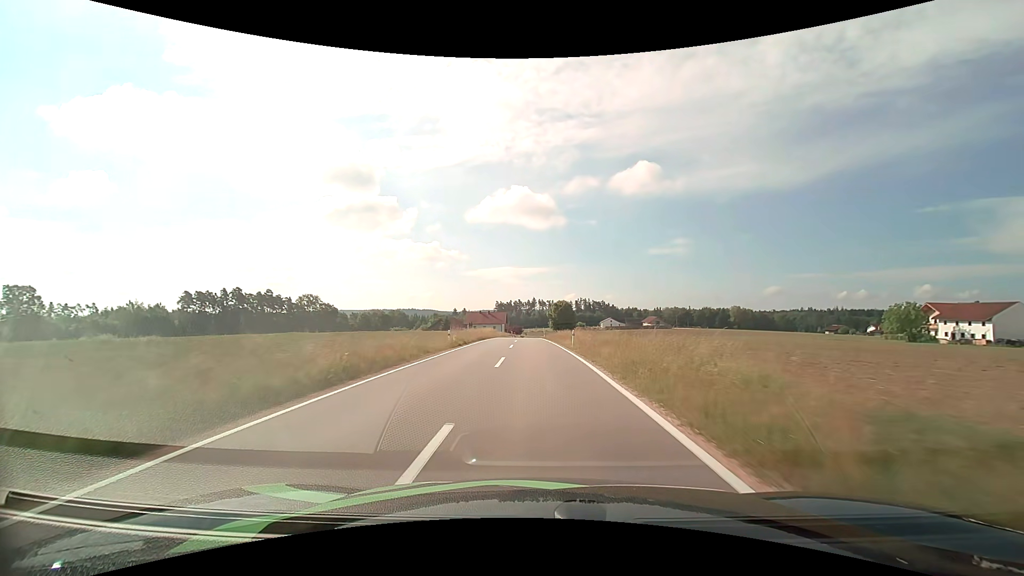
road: tertiary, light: Day
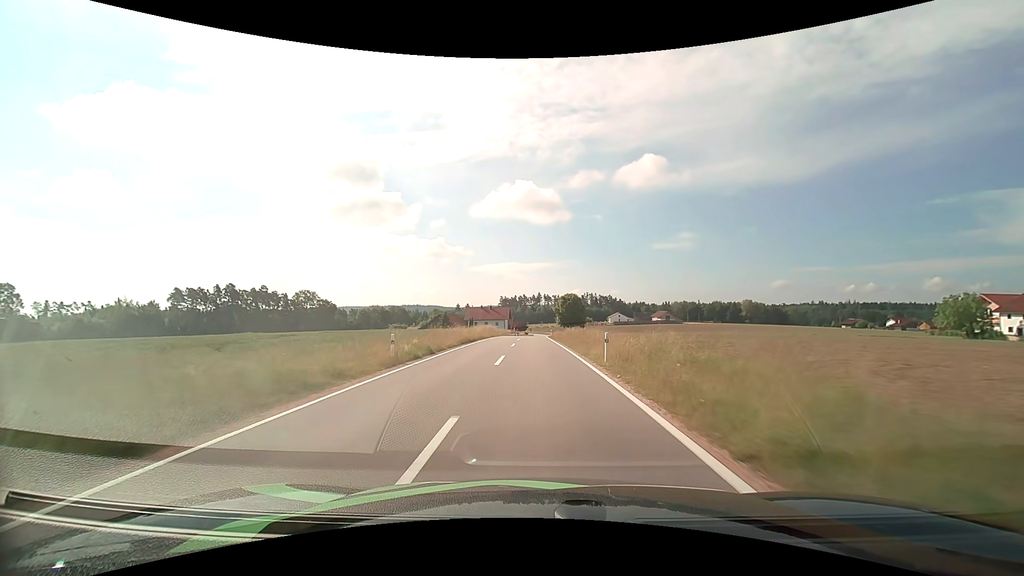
(0.0, +11.6) m; 0°
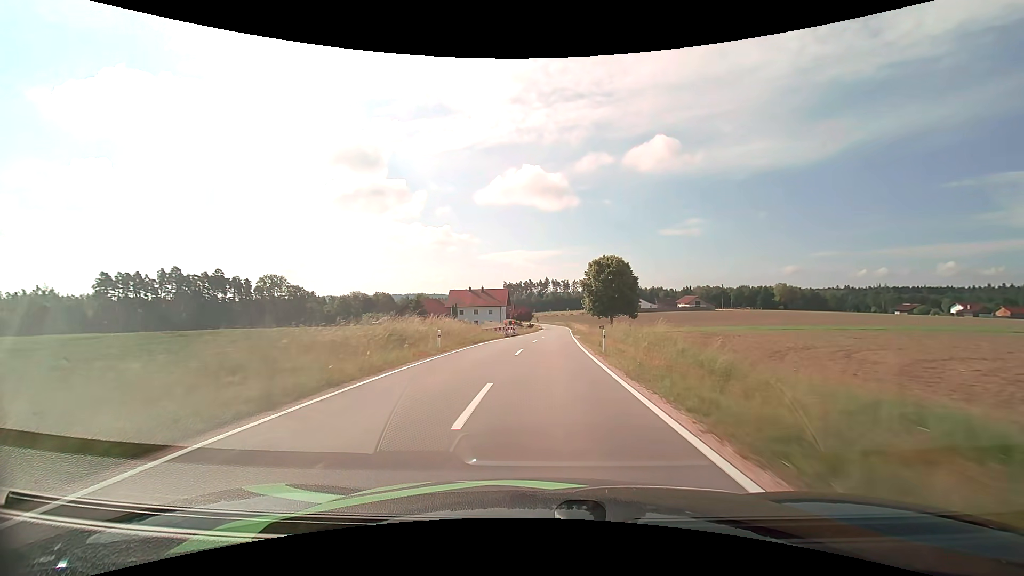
(-0.8, +45.0) m; -1°
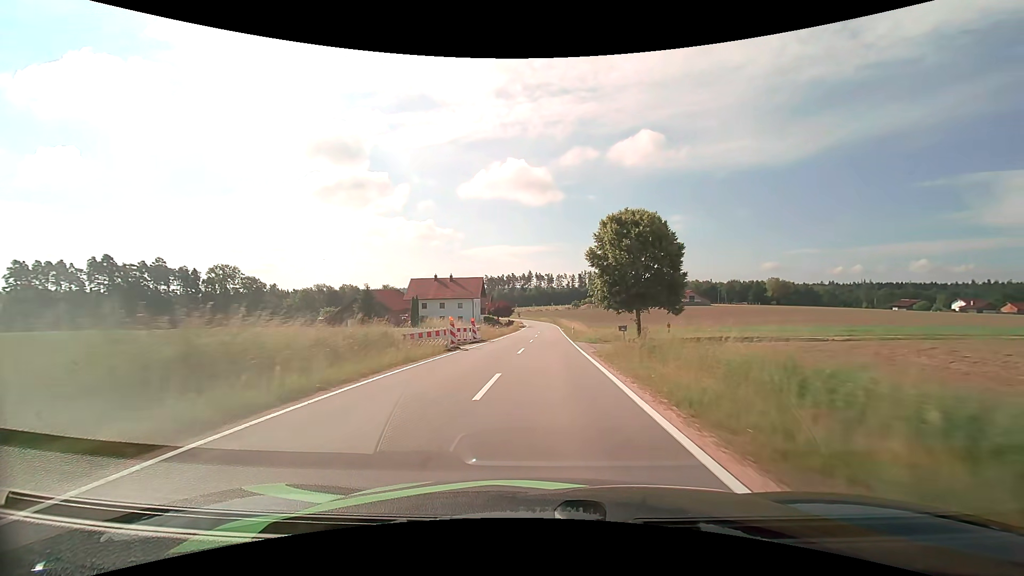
(+0.3, +22.3) m; +2°
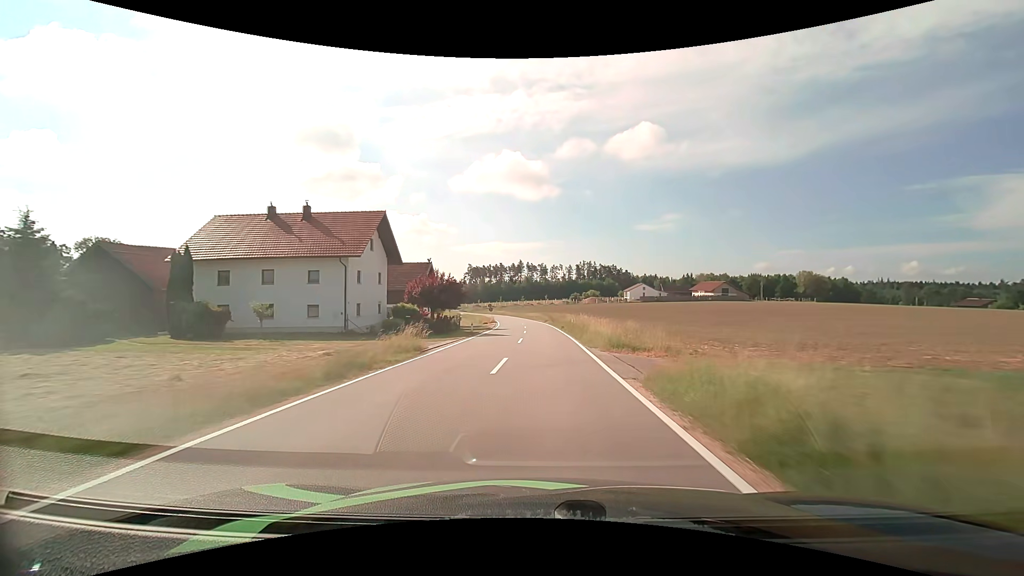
(+1.2, +57.6) m; +1°
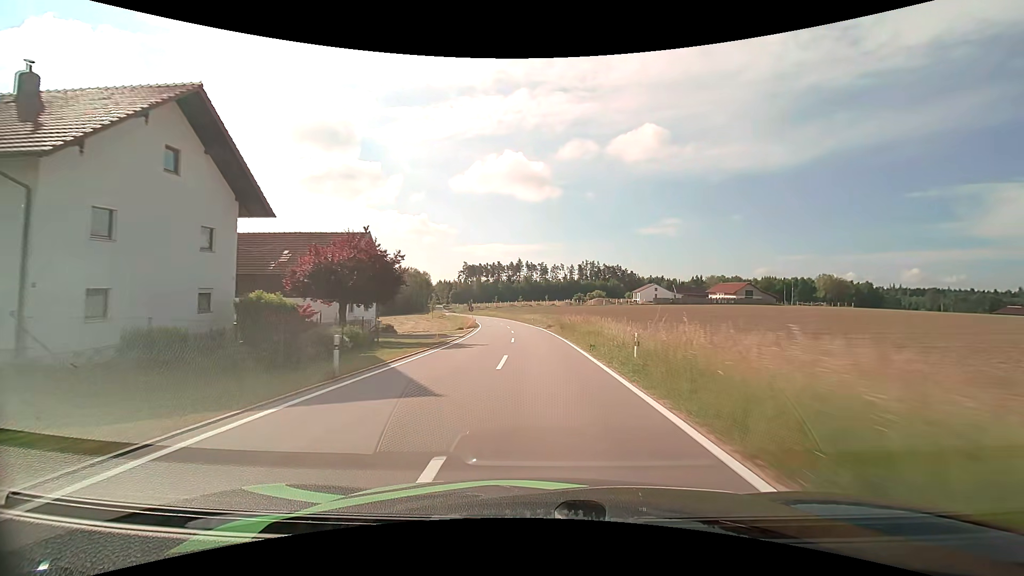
(0.0, +22.7) m; 0°
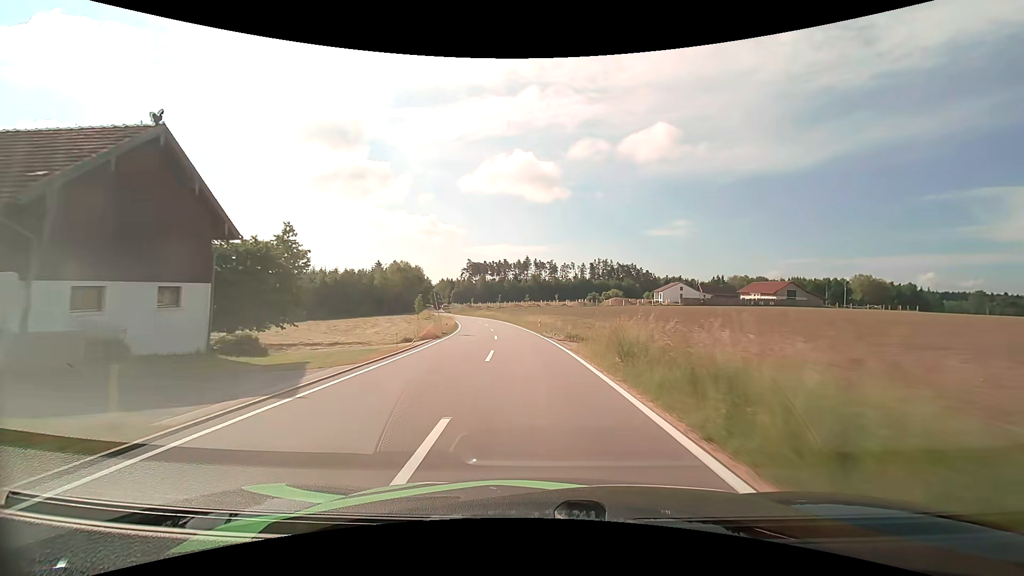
(-0.1, +22.4) m; -1°
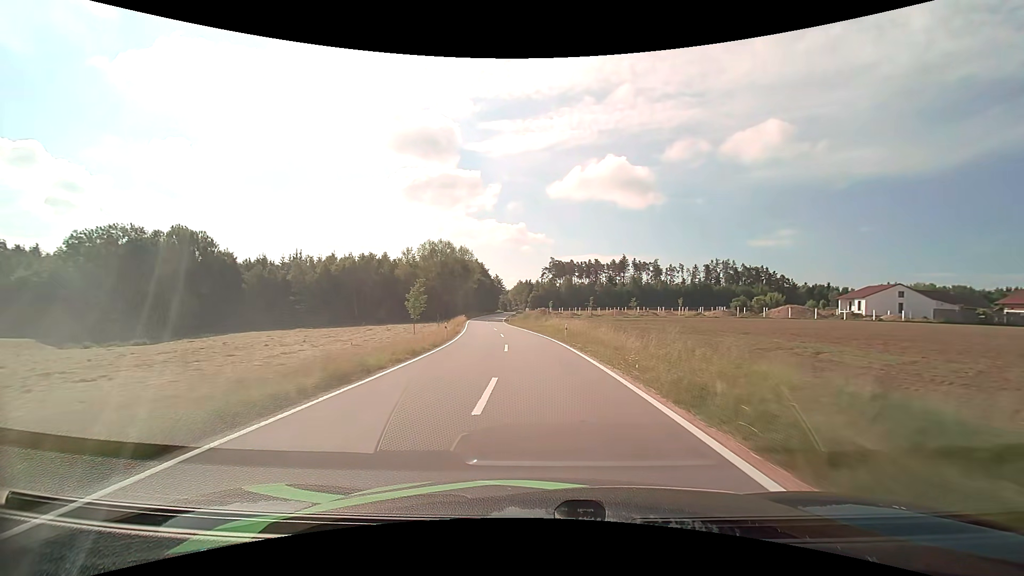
(-4.7, +56.0) m; -10°
(0, +10) (0, +20) (-1, +30) (-2, +40) (-3, +50) (-4, +60) (-6, +70) (-7, +80) (-8, +90) (-9, +100) m
